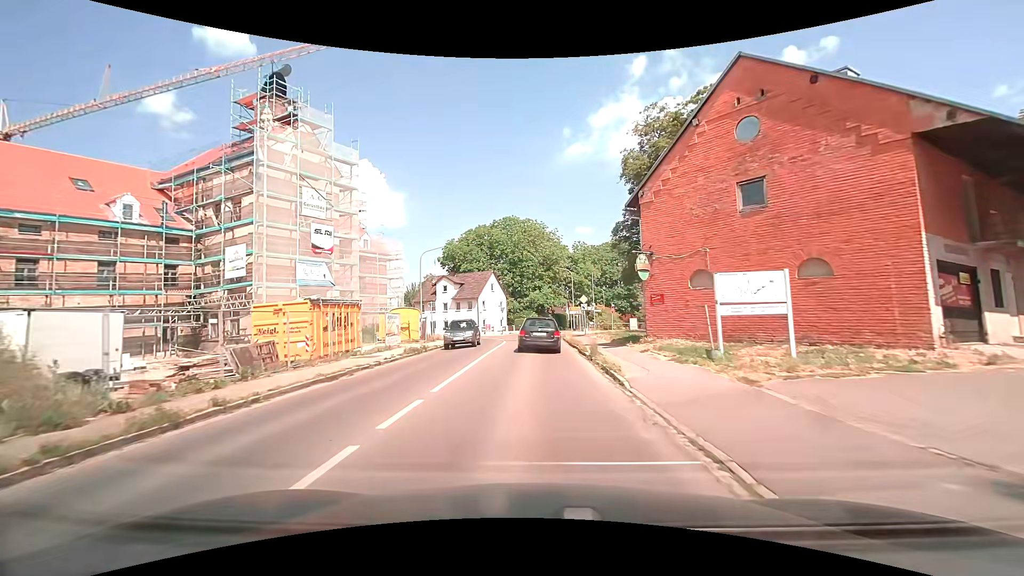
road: tertiary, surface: asphalt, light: Day
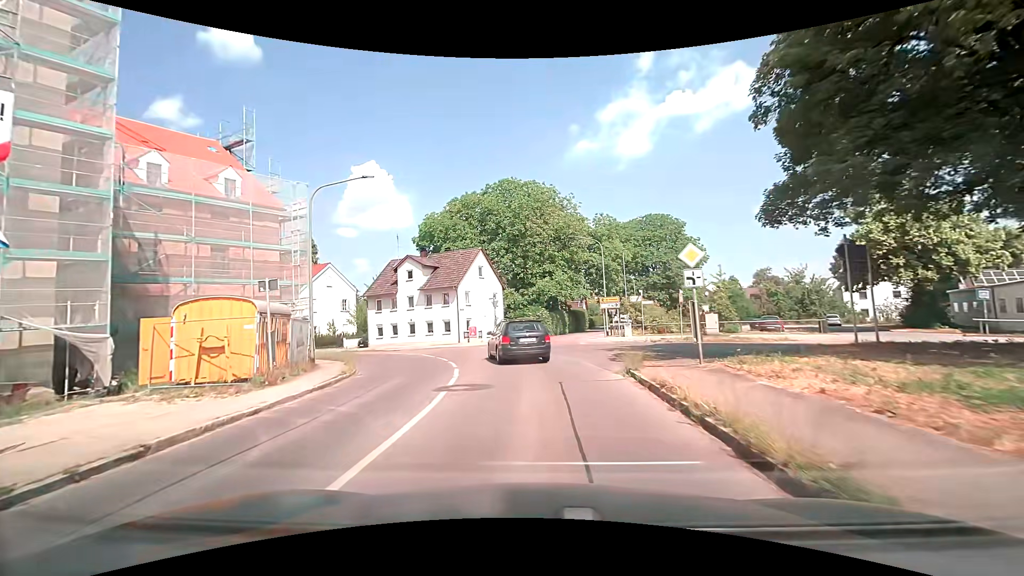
(+0.2, +23.5) m; 0°
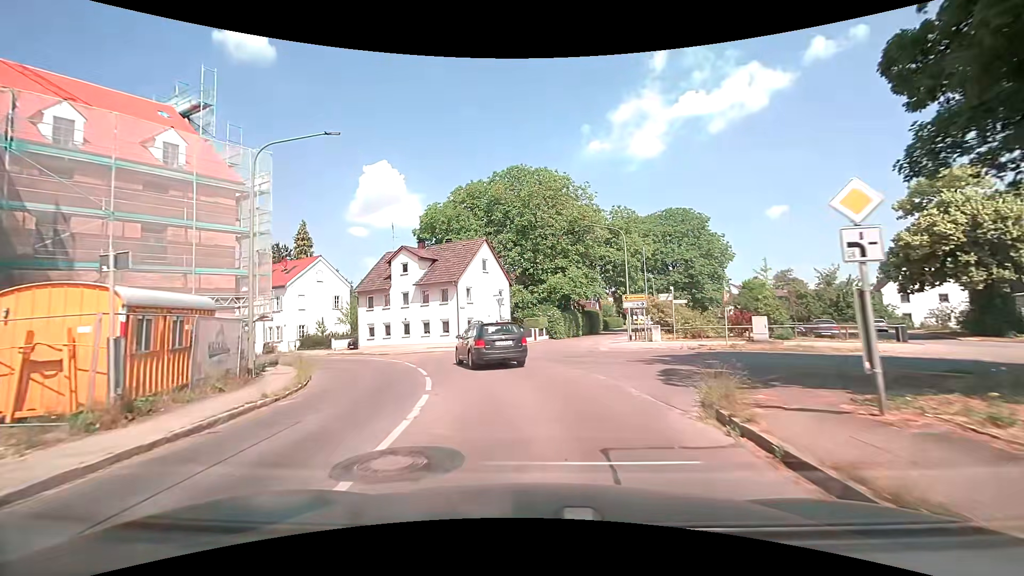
(-0.1, +5.7) m; -2°
(0, +10) (+1, +20) (+2, +30) (+4, +40) (+6, +49) (+9, +59) (+12, +69) (+15, +78) (+18, +88) (+20, +97) m
